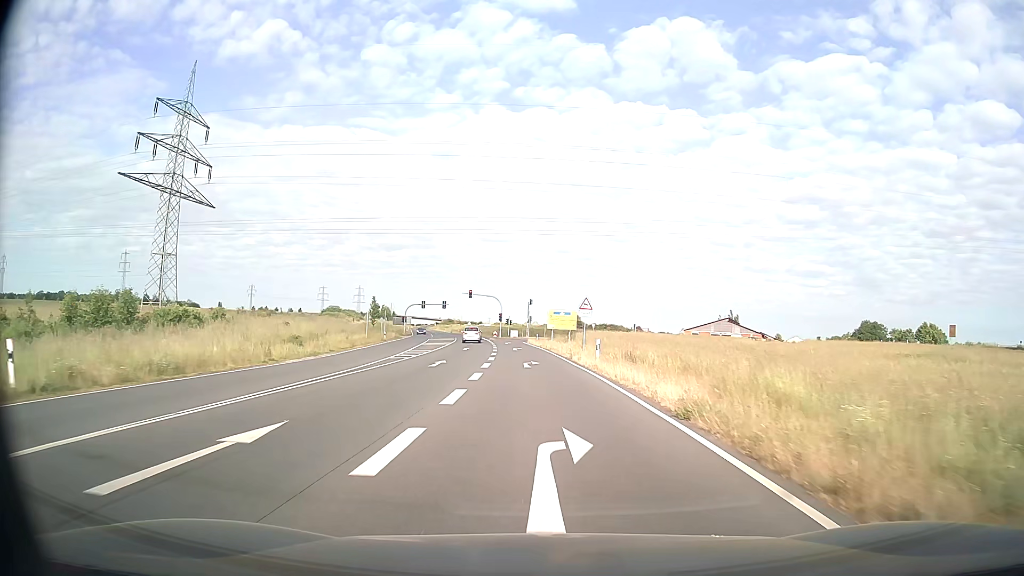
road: primary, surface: asphalt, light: Day
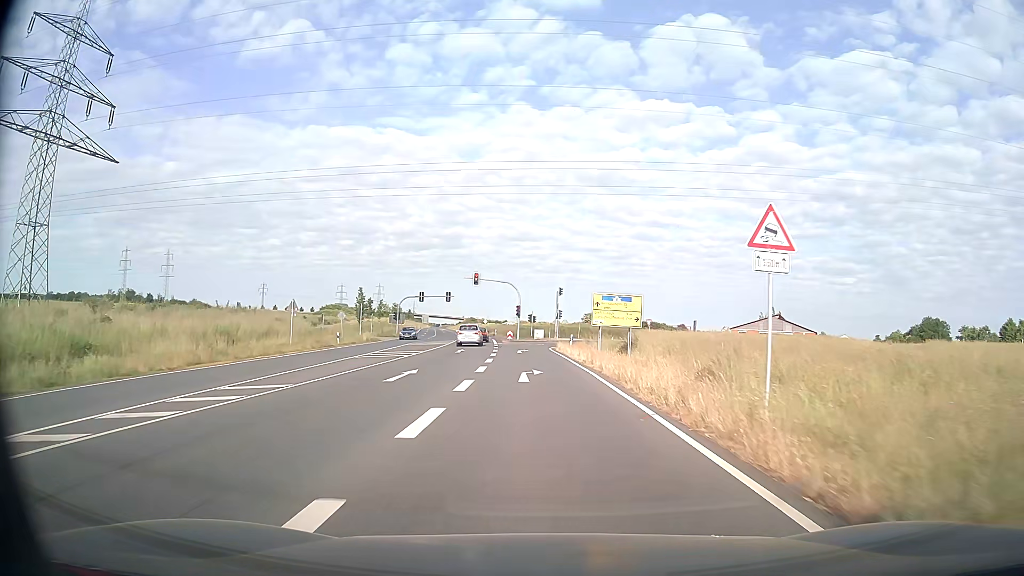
(-0.6, +28.1) m; -3°
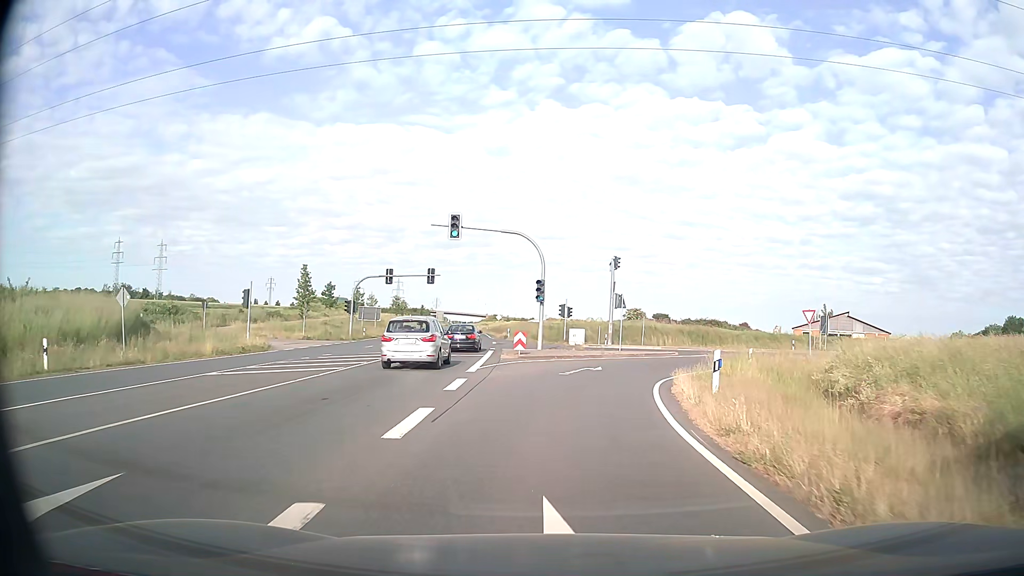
(-0.8, +35.4) m; -3°
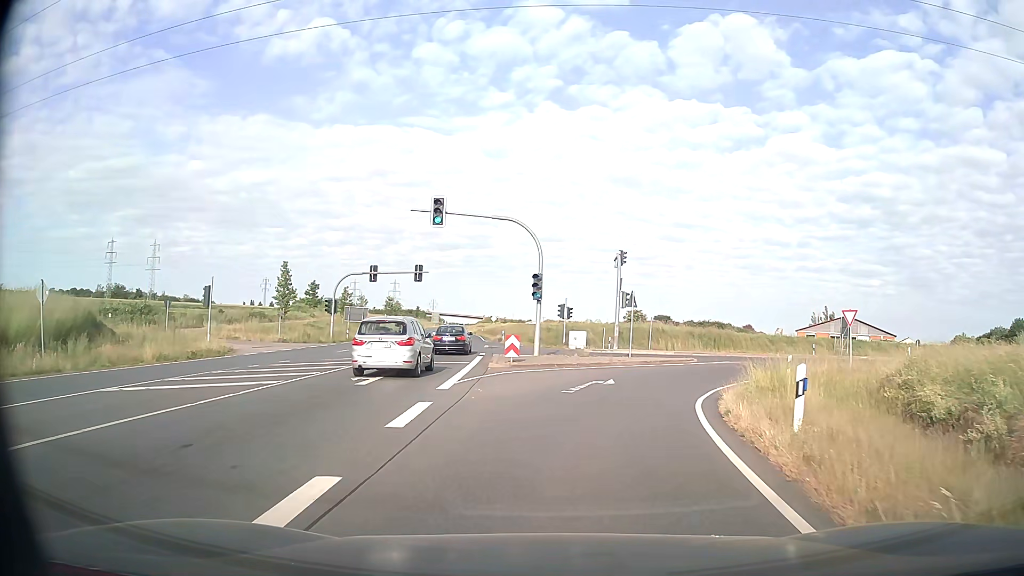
(0.0, +4.9) m; +1°
(0, +10) (+3, +20) (+8, +28) (+16, +34) (+26, +37) (+36, +38) (+46, +38) (+56, +38) (+66, +37) (+76, +37) m
